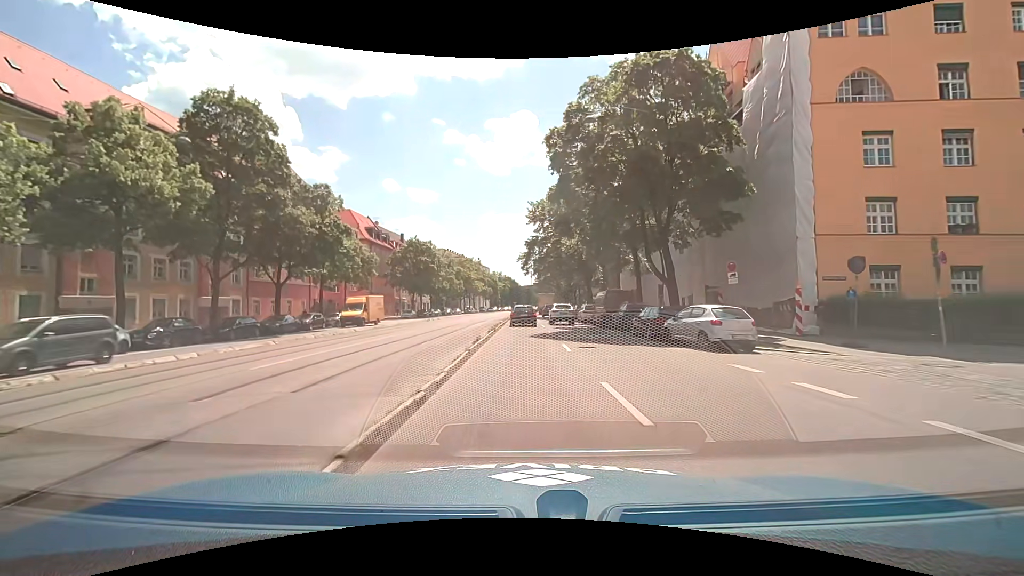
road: secondary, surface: asphalt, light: Day
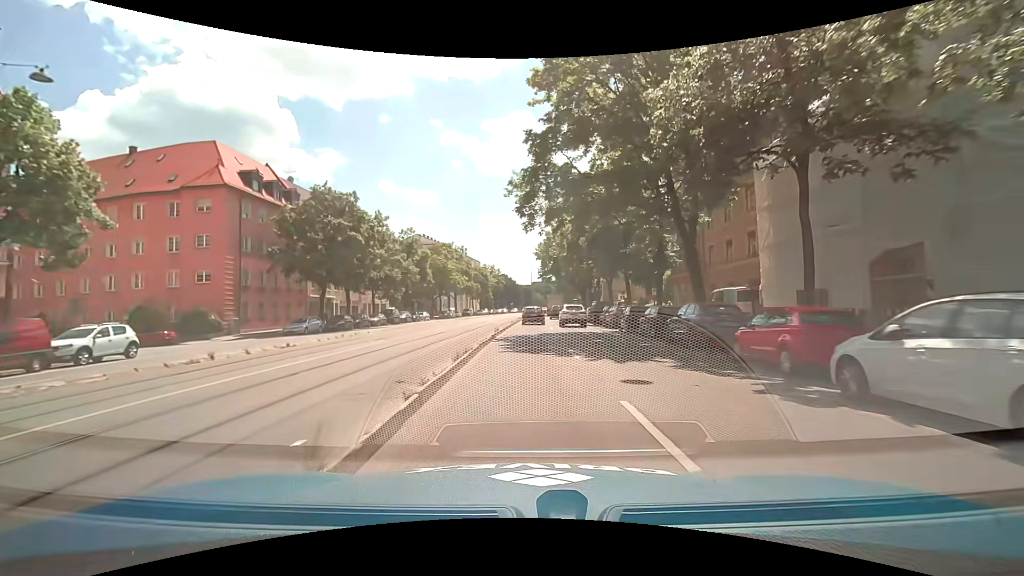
(+0.1, +38.1) m; +1°
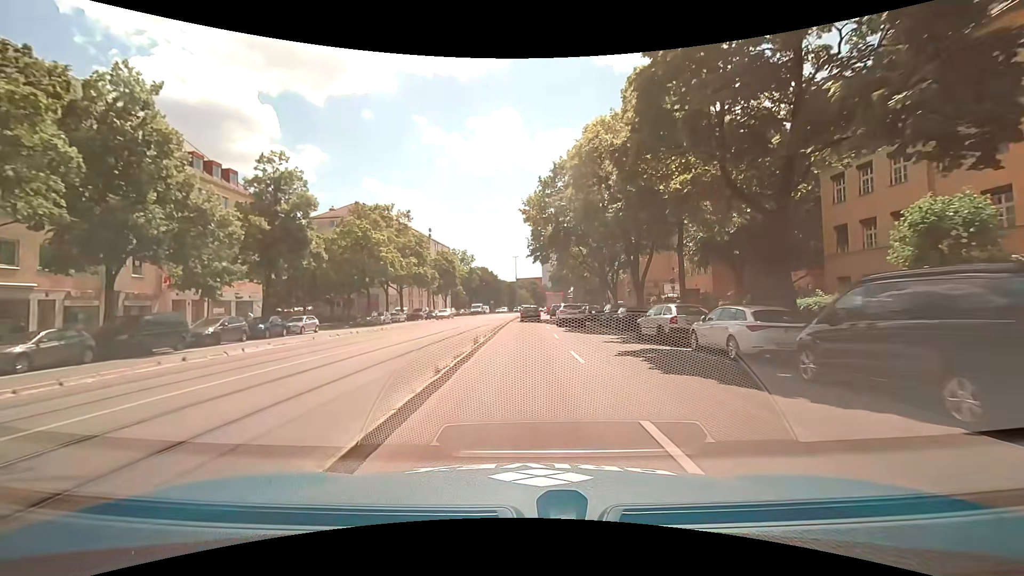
(+0.3, +38.0) m; +2°
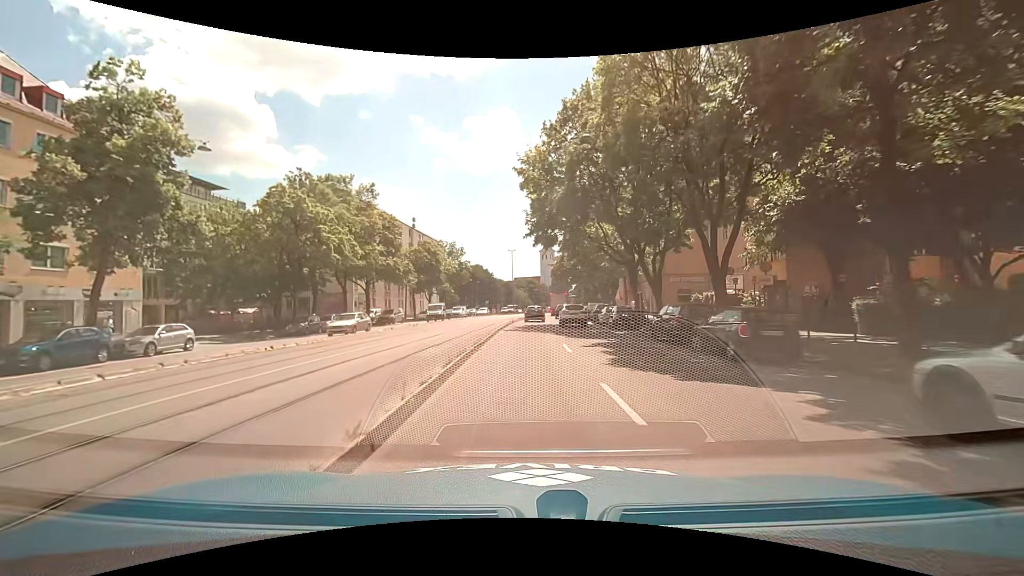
(0.0, +15.2) m; 0°
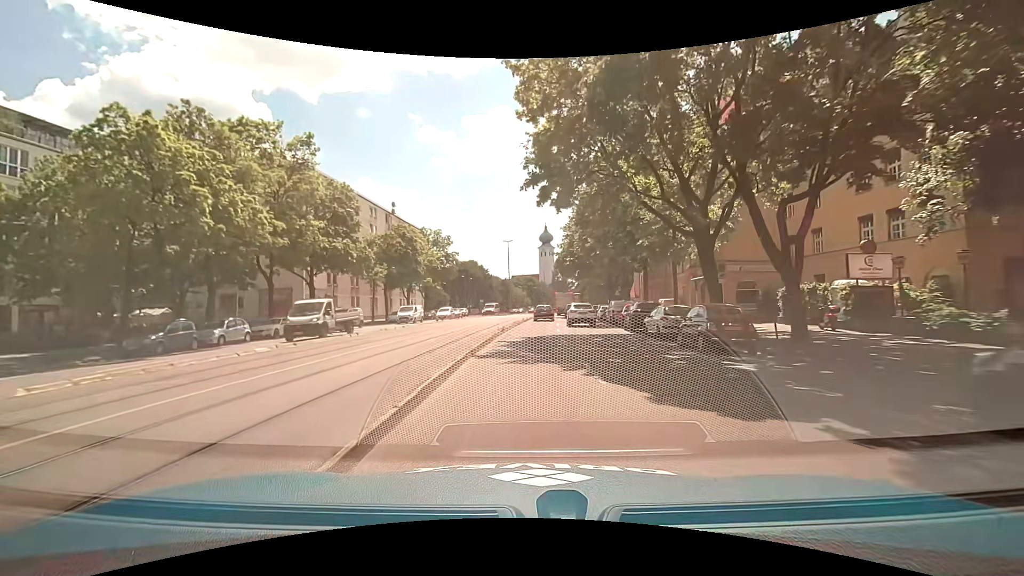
(+0.1, +15.3) m; +1°
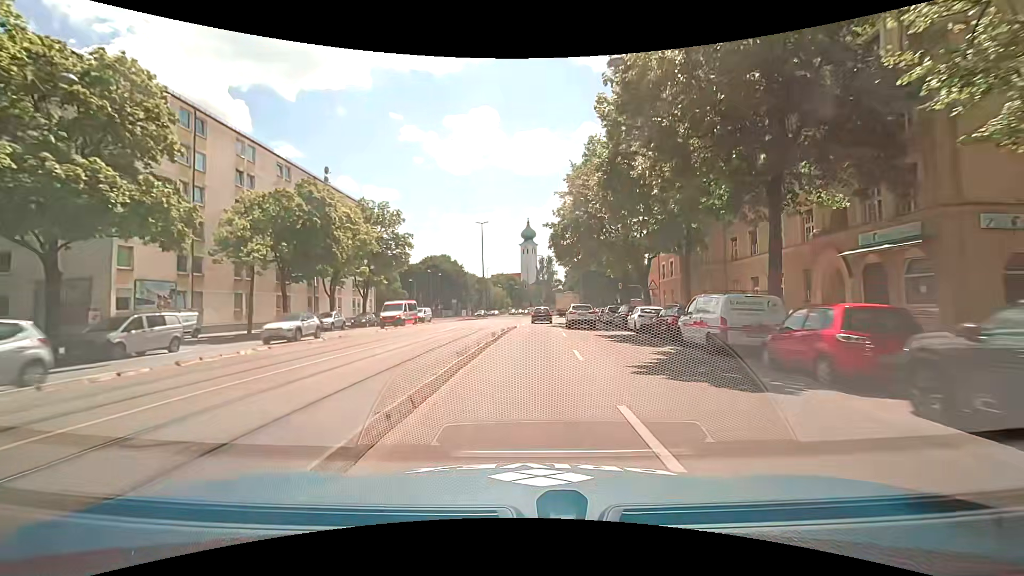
(+0.1, +22.9) m; +2°
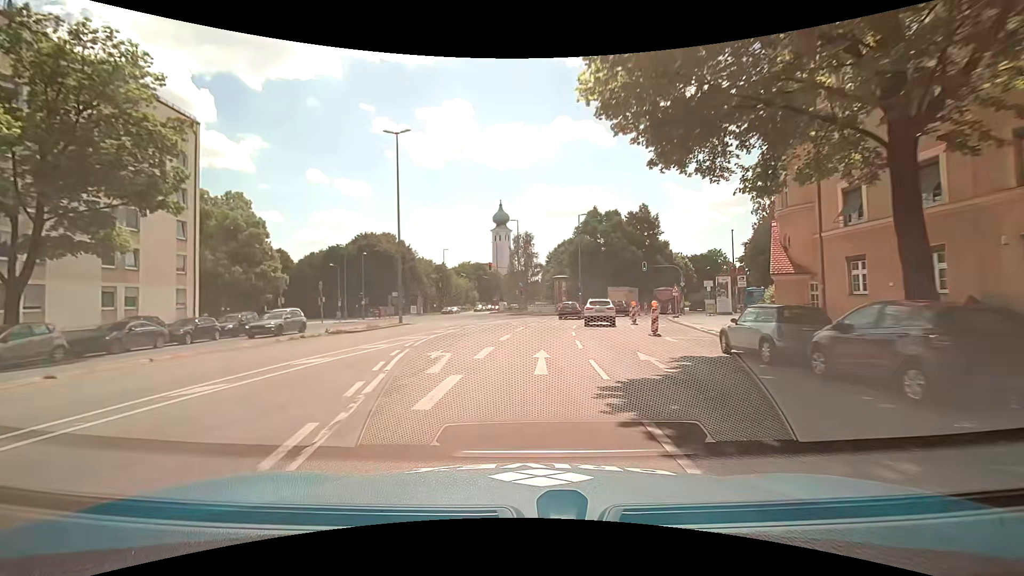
(+1.1, +38.2) m; +2°
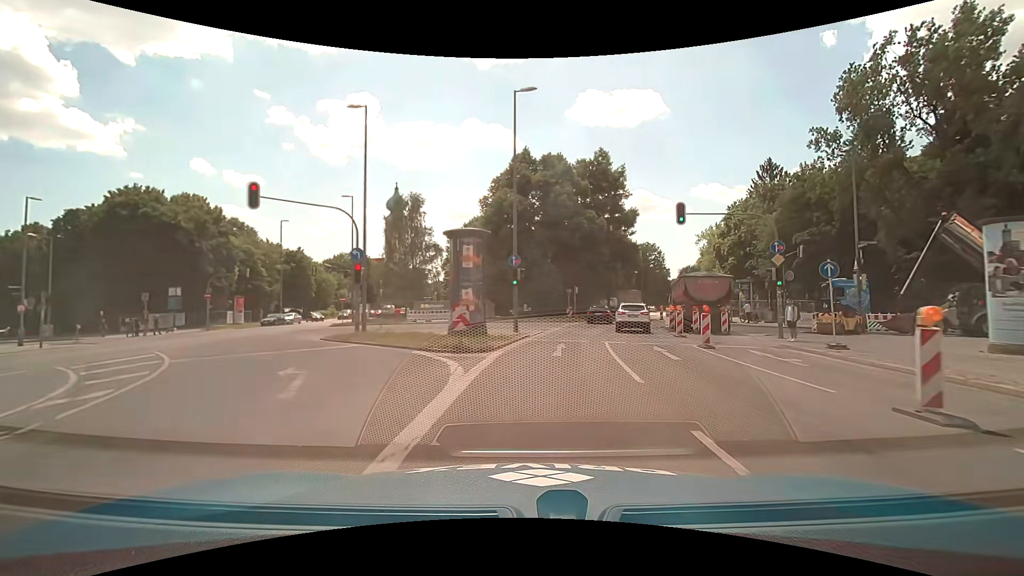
(+3.0, +38.1) m; +11°
